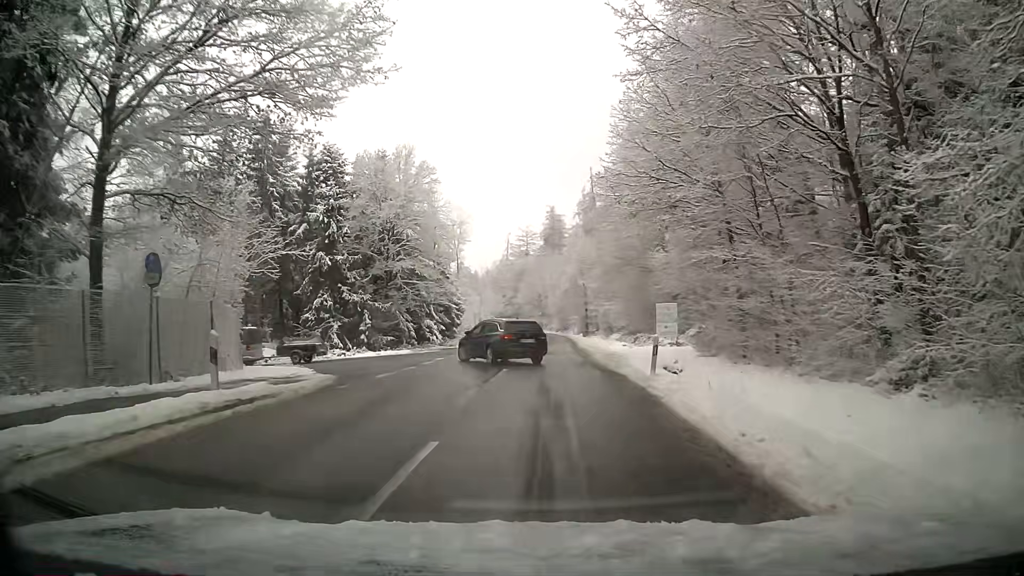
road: tertiary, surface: asphalt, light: Day
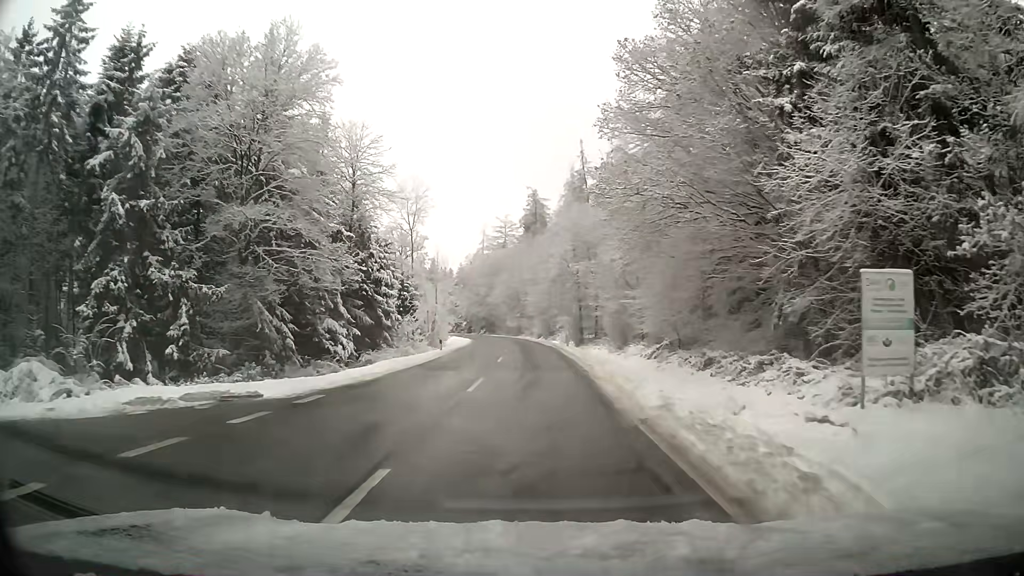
(+0.4, +25.8) m; +1°
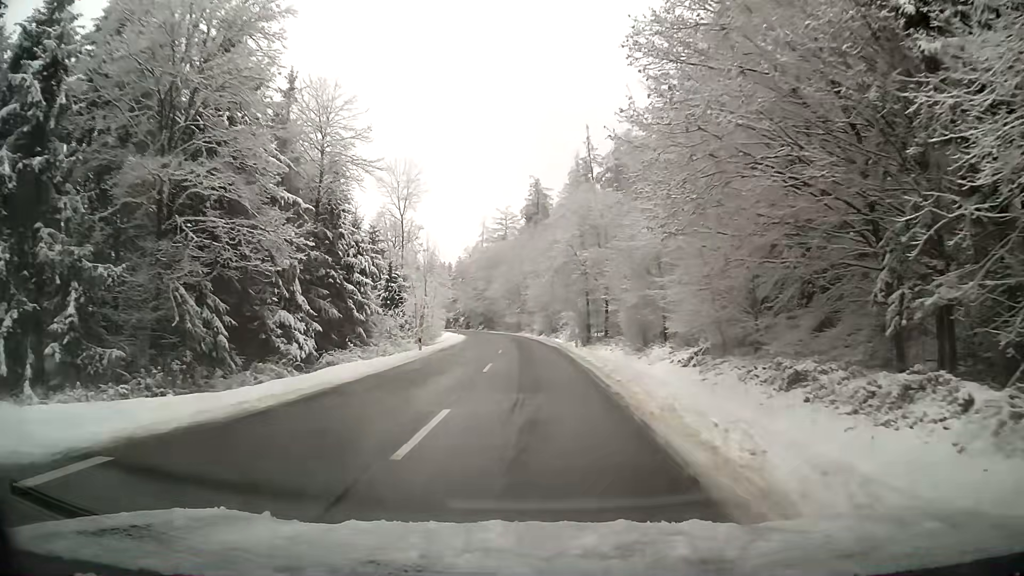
(0.0, +7.9) m; 0°
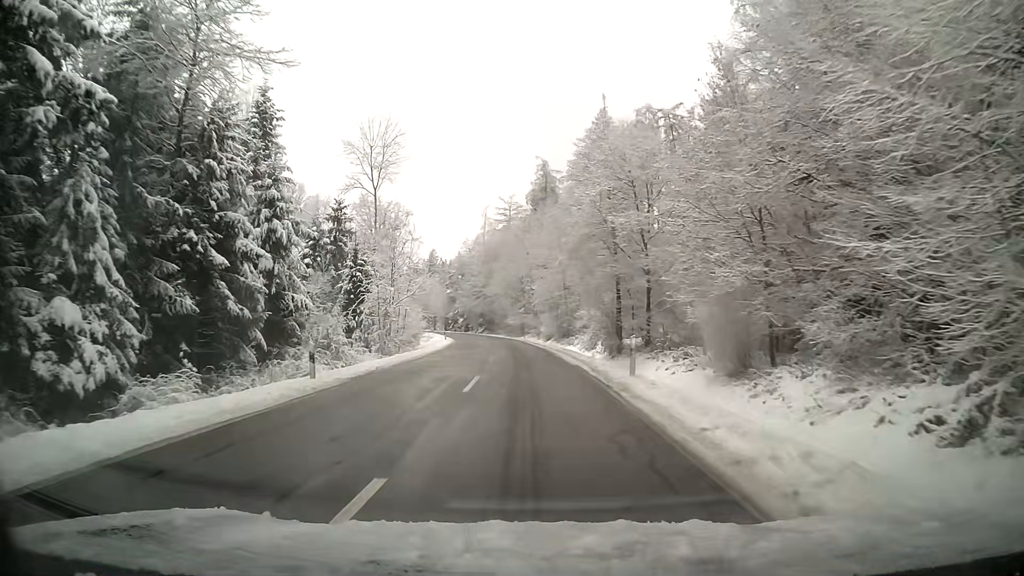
(+0.1, +17.4) m; +1°
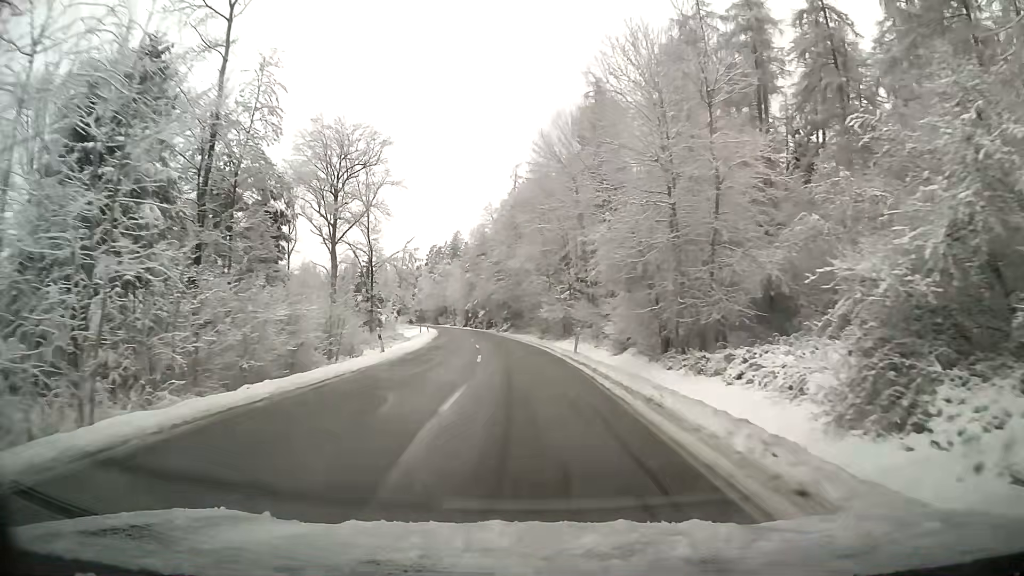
(-1.6, +39.8) m; -5°
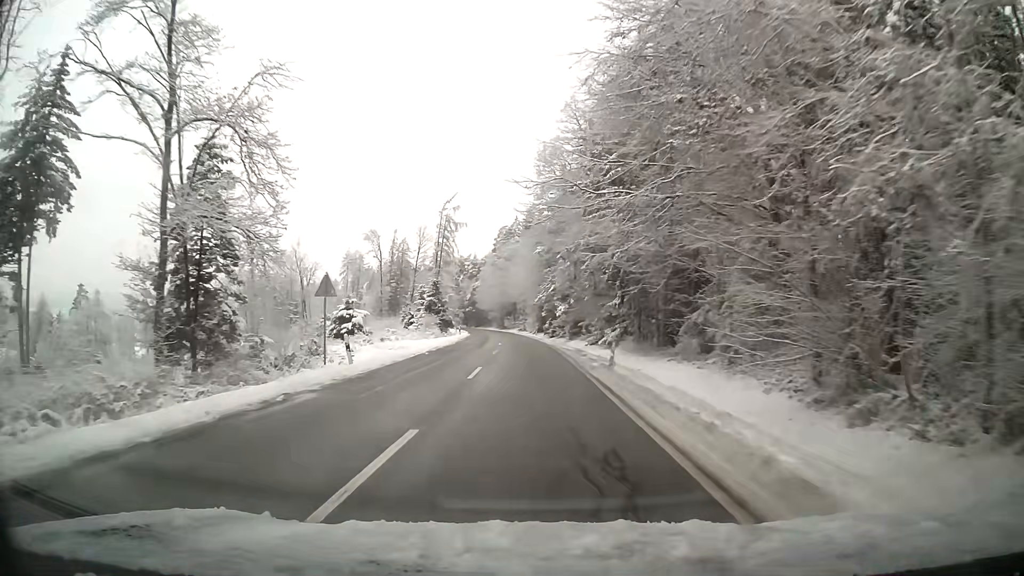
(-3.5, +54.5) m; -7°
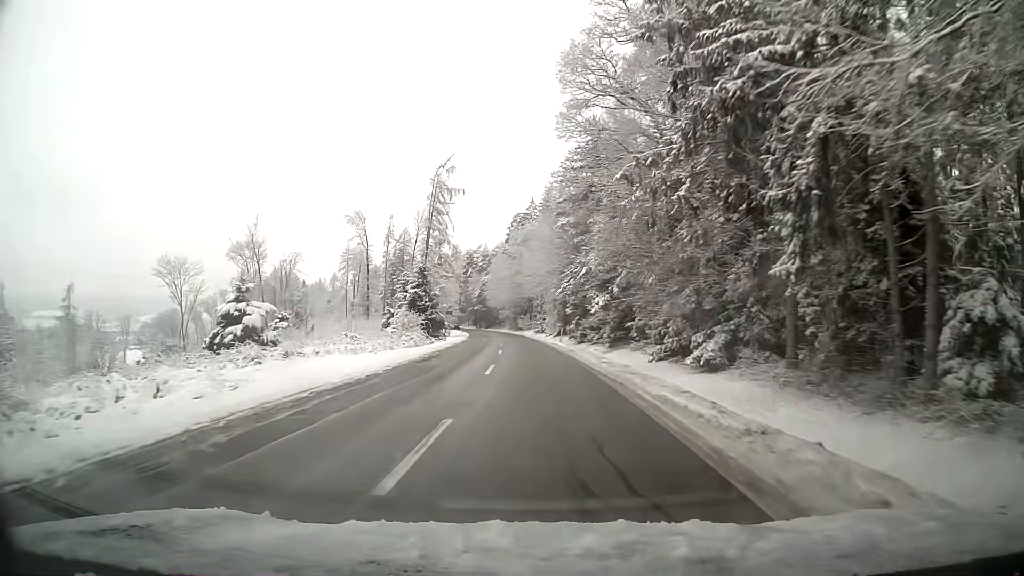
(-0.4, +23.0) m; -2°
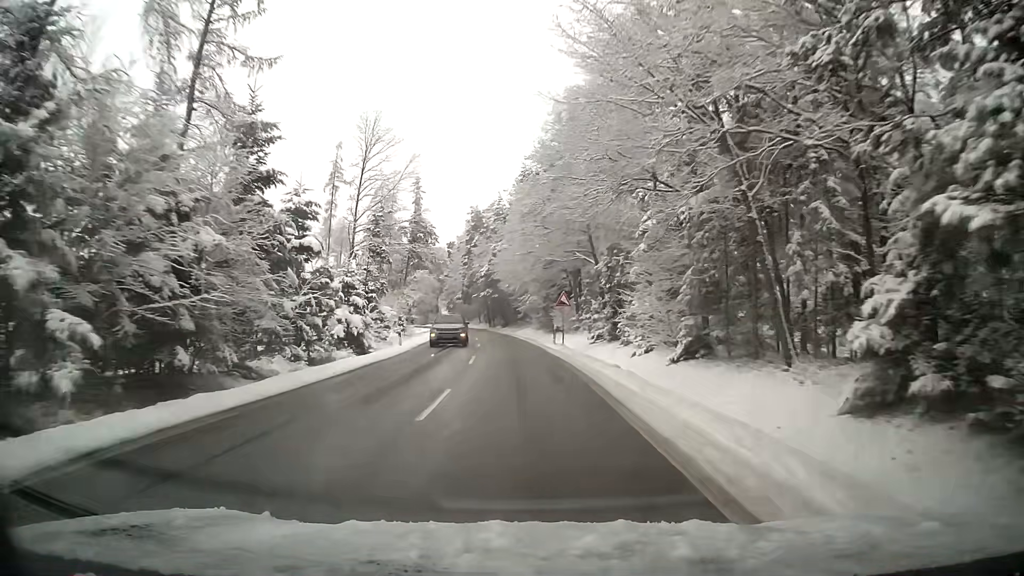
(-1.2, +57.1) m; -3°
